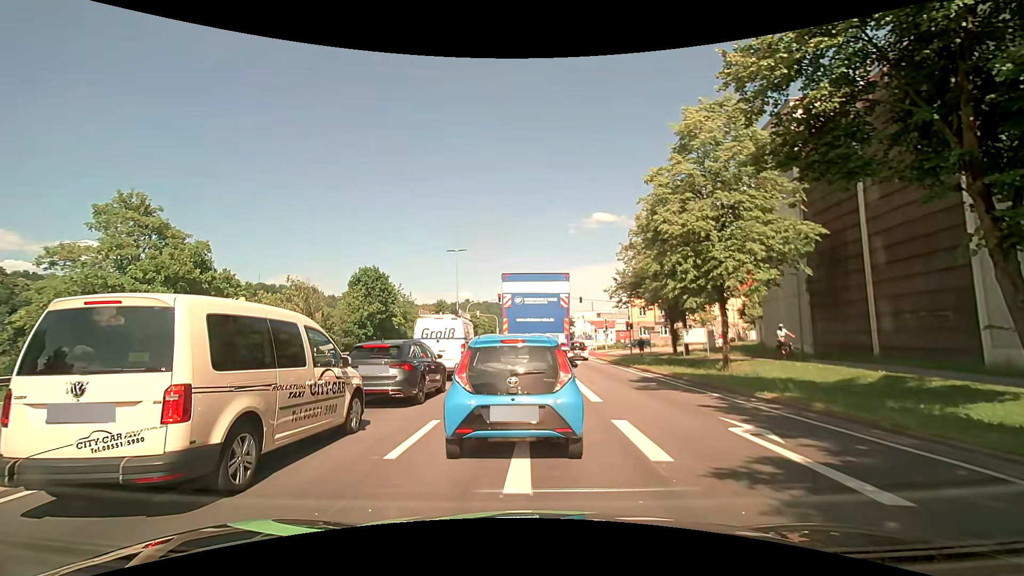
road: primary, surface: asphalt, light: Day
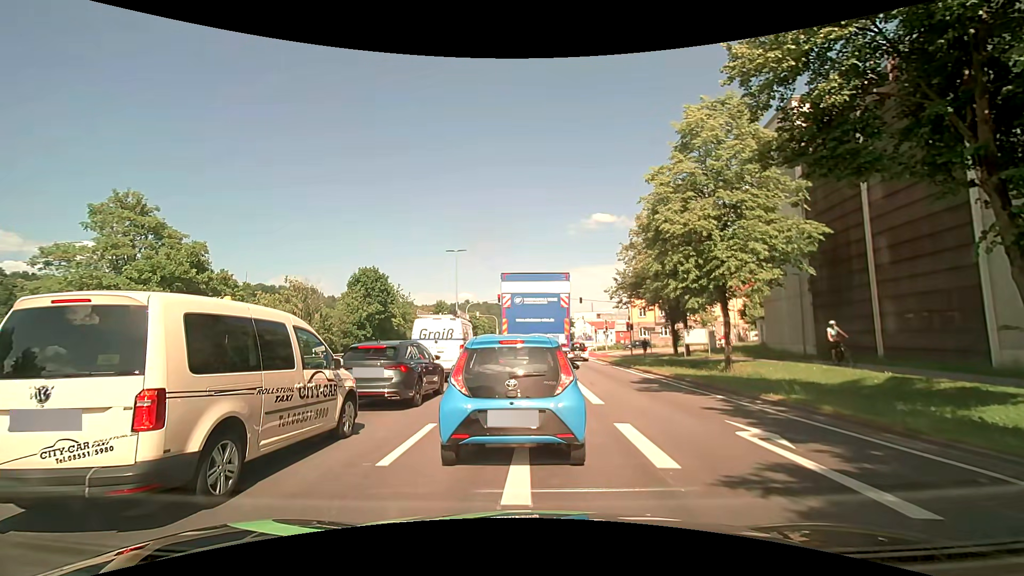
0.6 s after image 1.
(0.0, +0.3) m; 0°
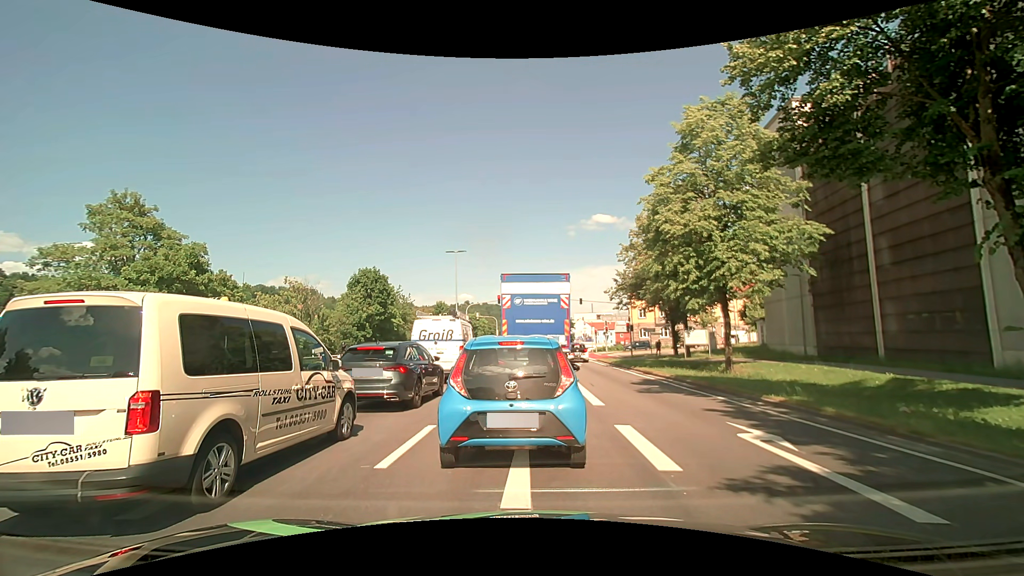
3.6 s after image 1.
(0.0, +0.2) m; 0°
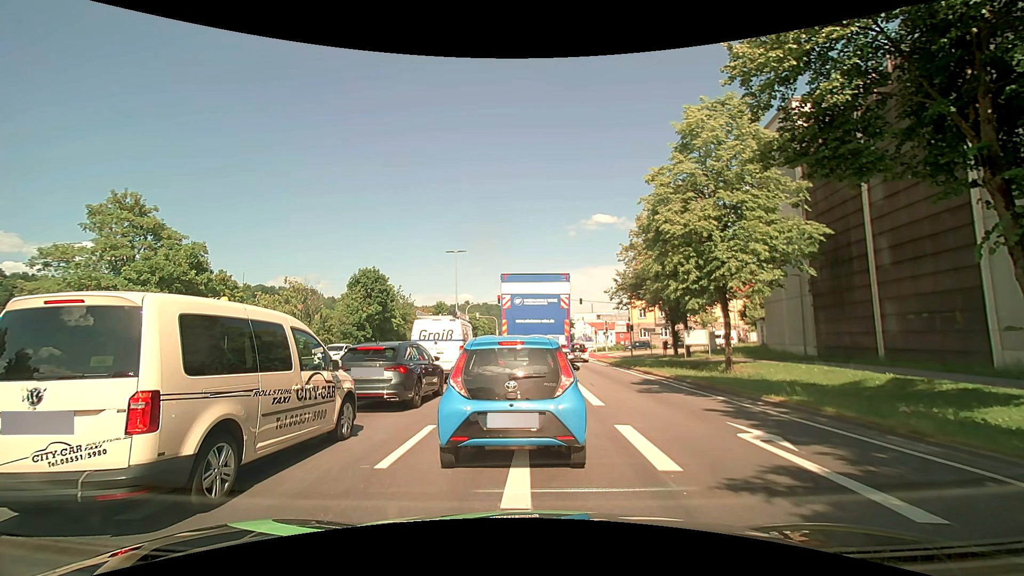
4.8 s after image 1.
(0.0, 0.0) m; 0°
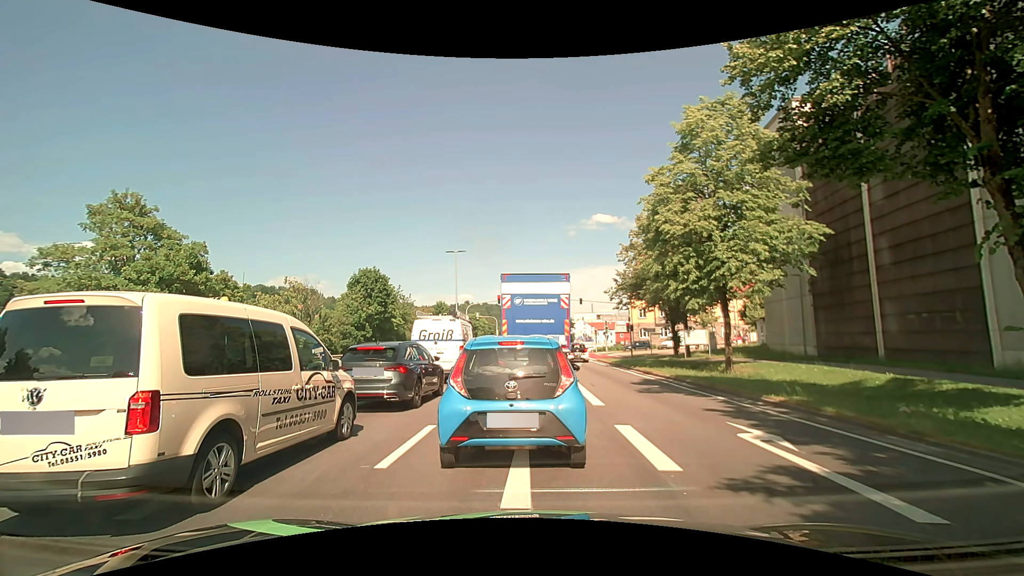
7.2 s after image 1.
(0.0, 0.0) m; 0°
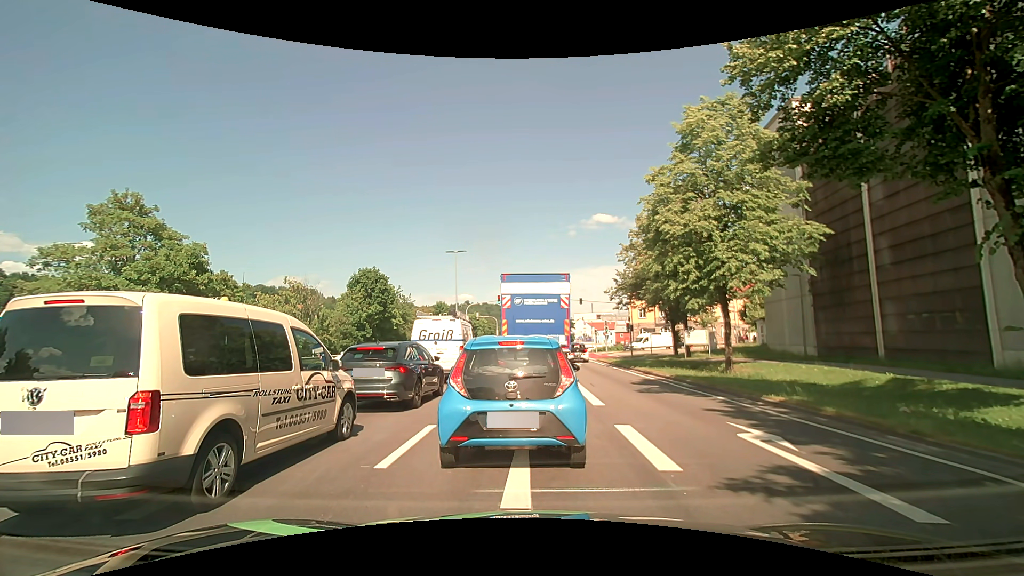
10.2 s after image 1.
(0.0, 0.0) m; 0°
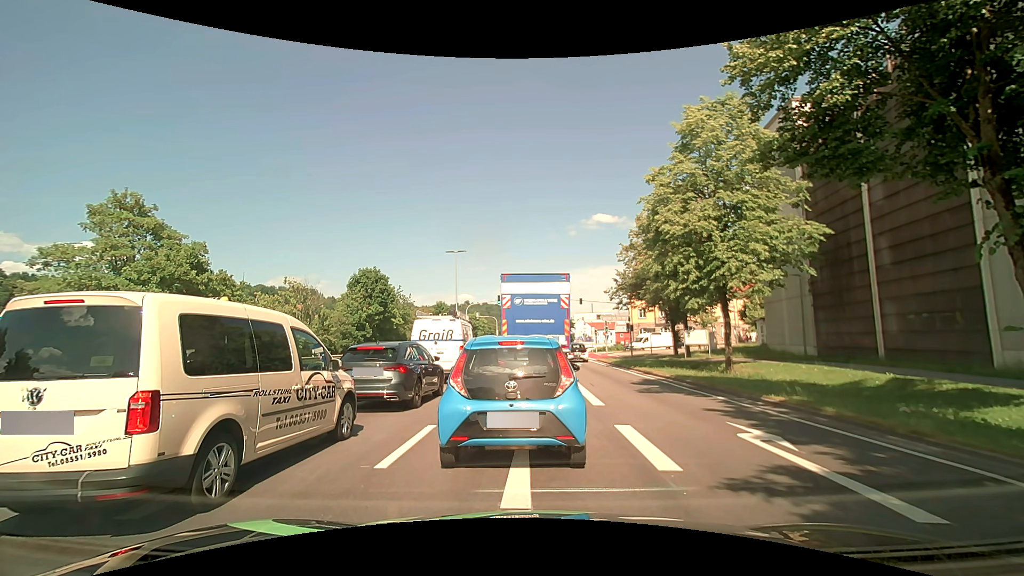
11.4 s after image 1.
(0.0, 0.0) m; 0°
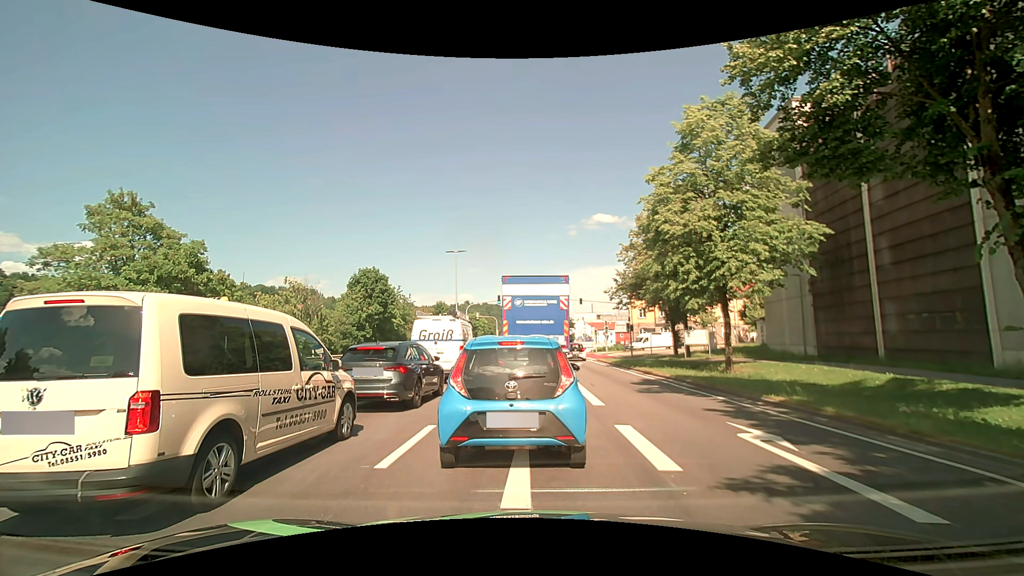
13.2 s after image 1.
(0.0, 0.0) m; 0°
(0, +10) (+1, +20) (+1, +30) (+1, +40) (+2, +50) (+2, +60) (+2, +70) (+3, +80) (+3, +90) (+4, +100) m
